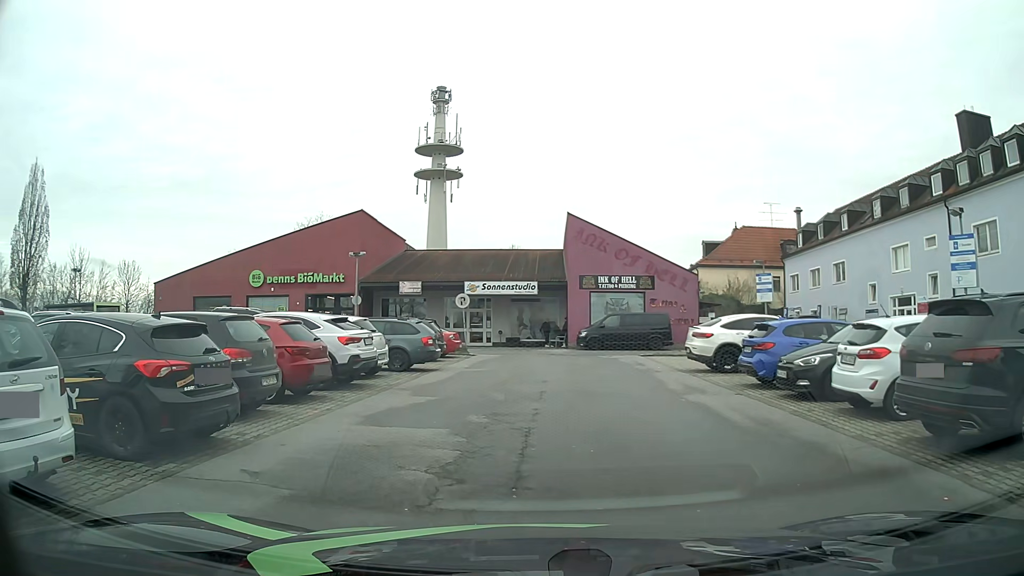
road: service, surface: asphalt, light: Day
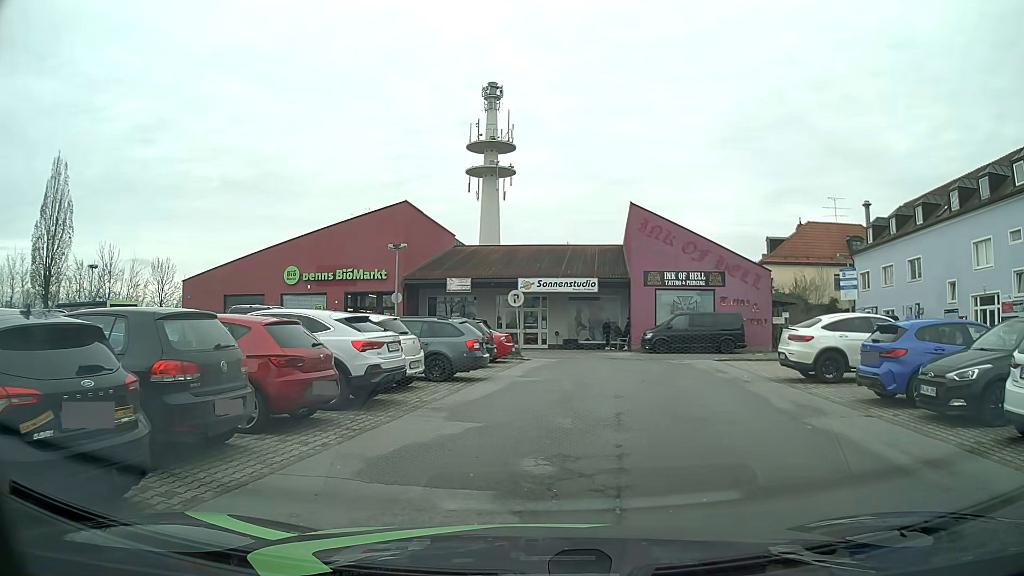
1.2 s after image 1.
(-0.1, +3.2) m; -5°
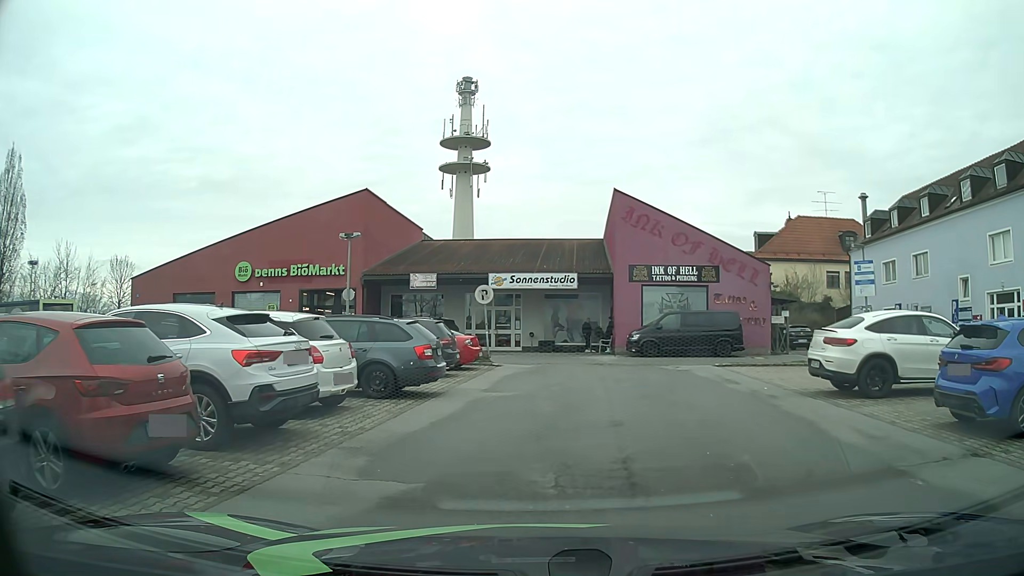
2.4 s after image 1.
(+0.1, +3.4) m; +3°
